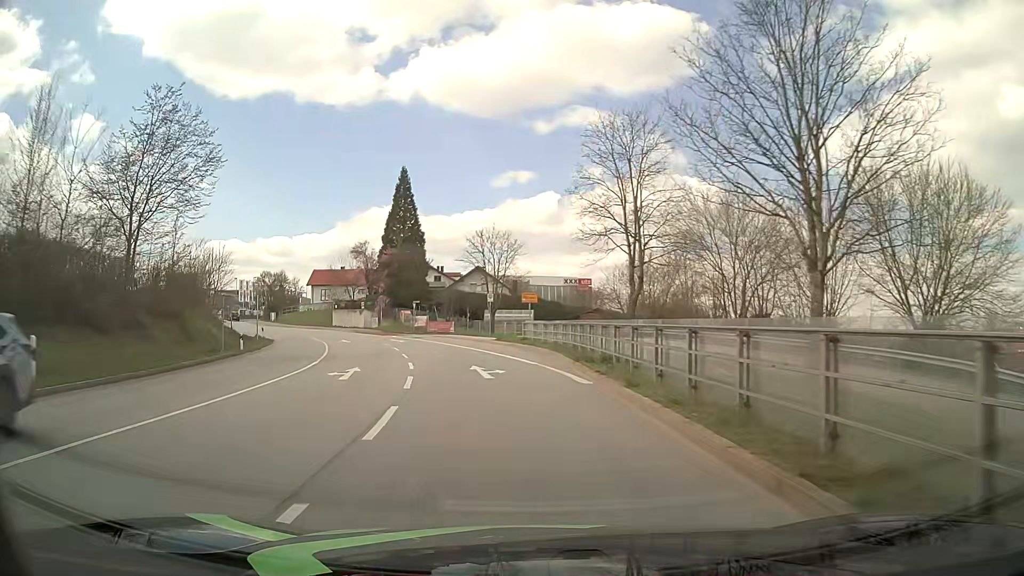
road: primary_link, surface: asphalt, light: Day
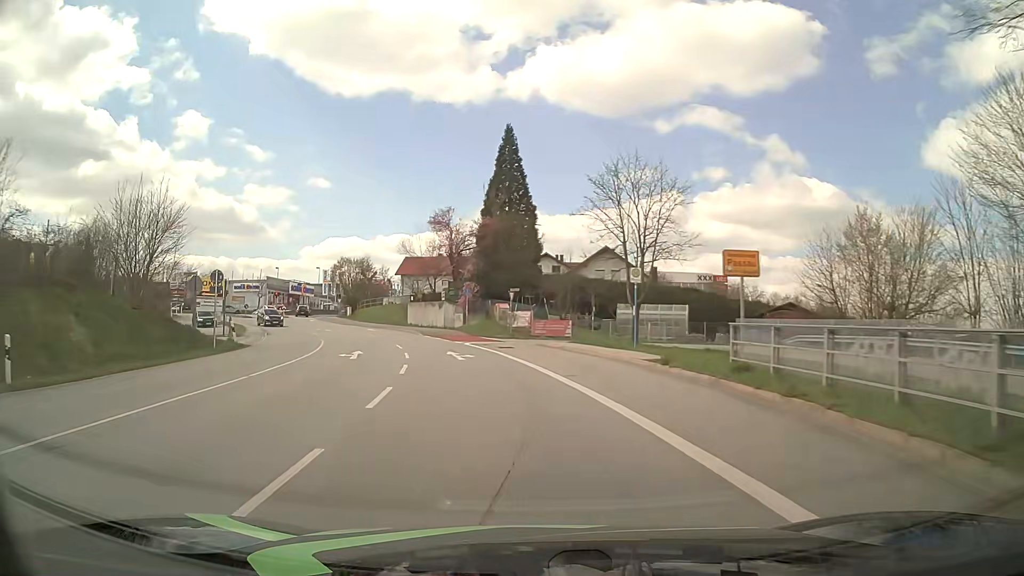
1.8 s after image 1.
(-1.7, +22.5) m; -10°
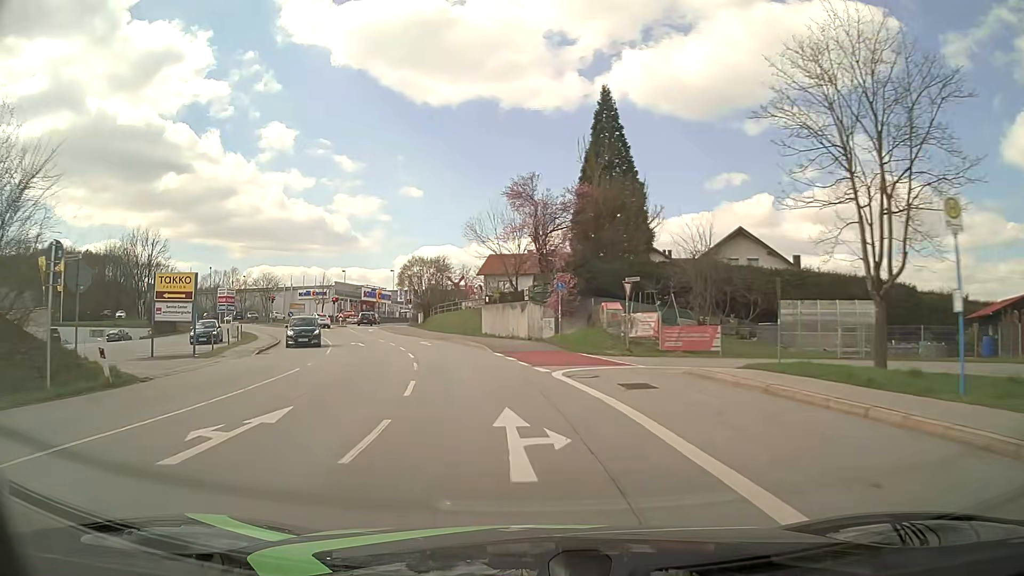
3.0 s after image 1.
(-1.1, +15.7) m; -8°
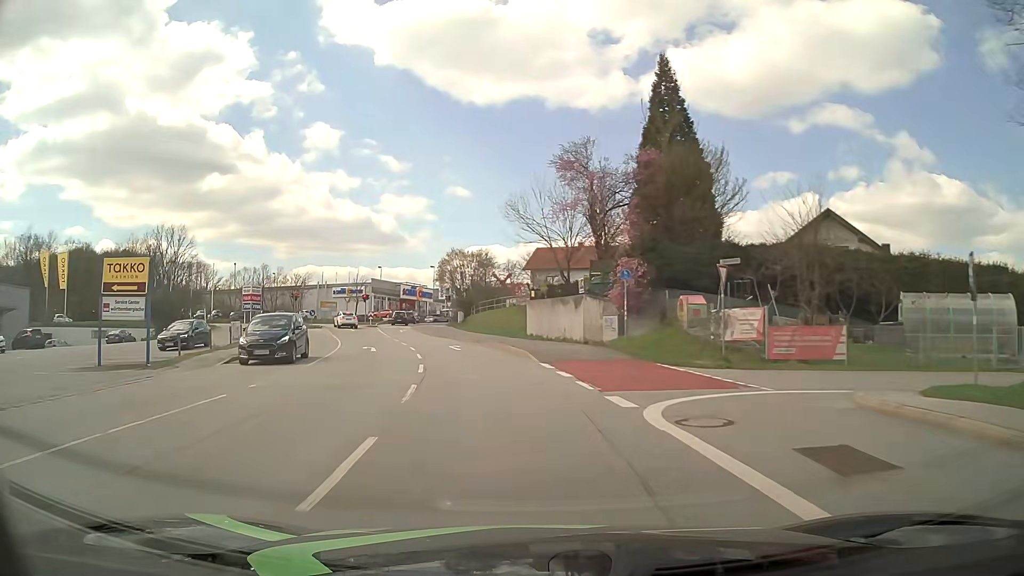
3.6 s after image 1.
(-0.3, +7.8) m; -4°
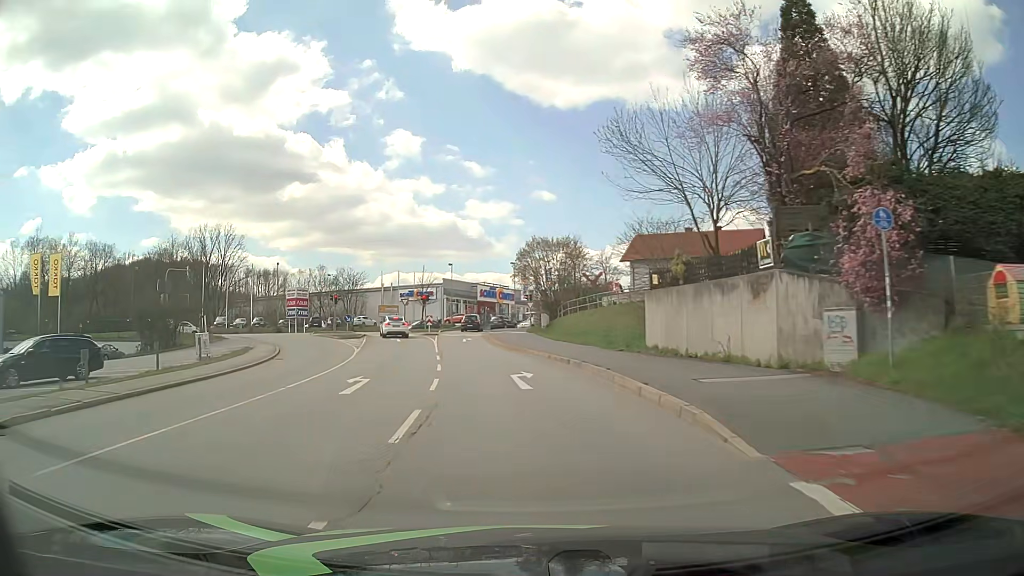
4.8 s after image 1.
(-1.0, +15.2) m; -7°
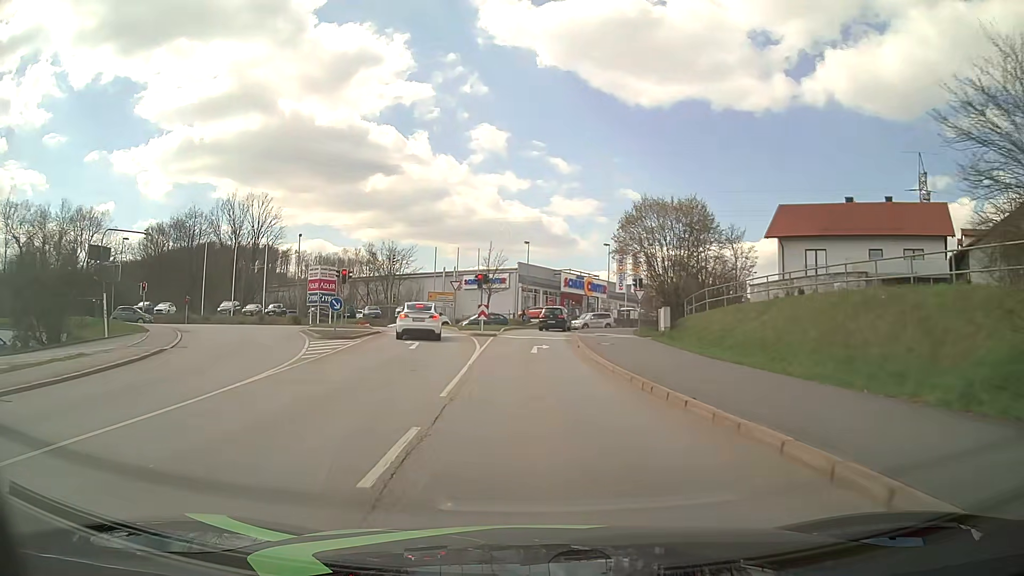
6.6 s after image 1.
(-1.6, +20.3) m; -7°
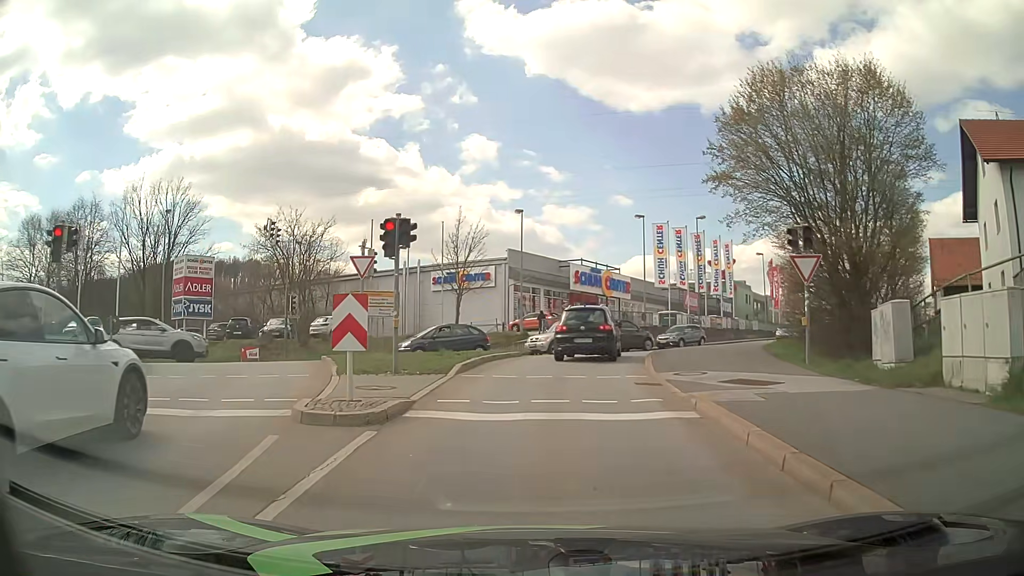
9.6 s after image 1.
(-0.2, +24.9) m; 0°
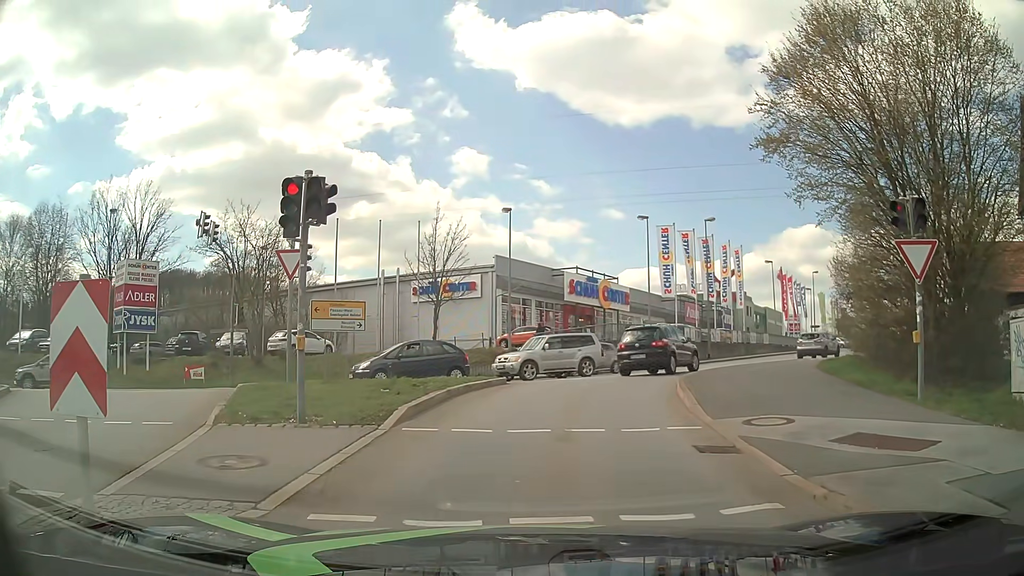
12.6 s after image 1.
(+0.1, +5.1) m; +2°
(0, +10) (+1, +20) (+6, +29) (+12, +36) (+19, +44) (+25, +52) (+30, +60) (+36, +69) (+41, +77) (+46, +86) m
